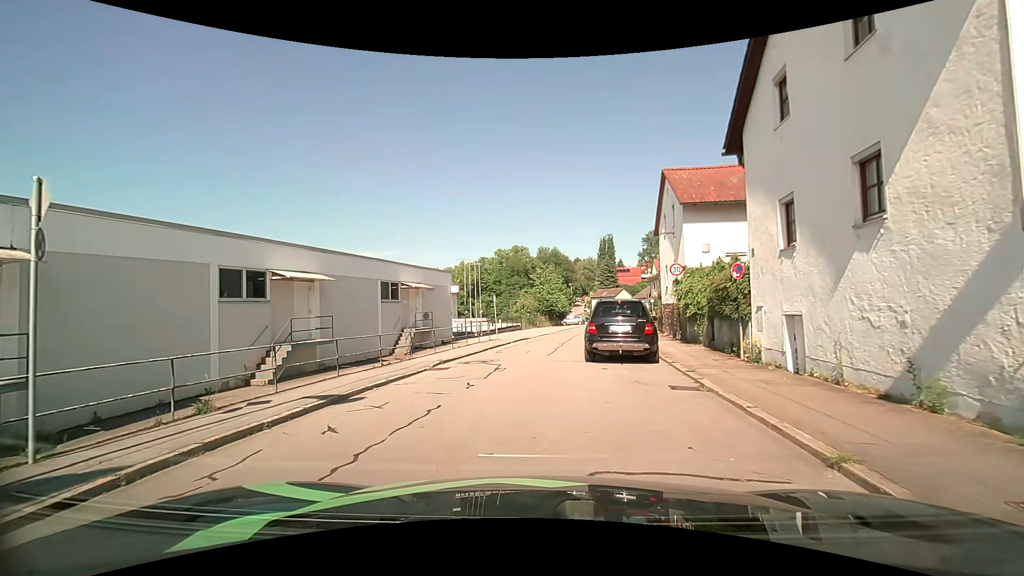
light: Day
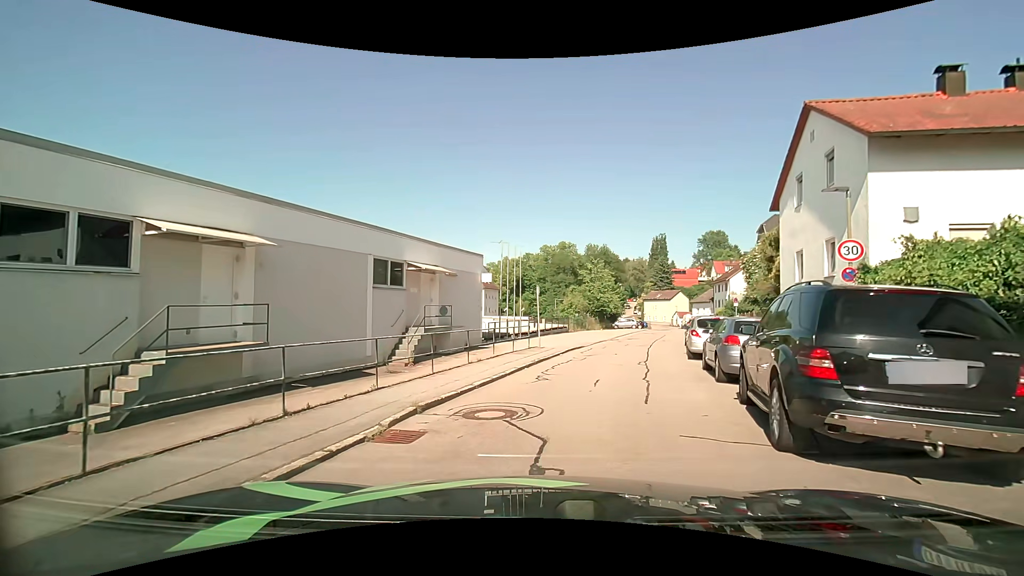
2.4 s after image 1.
(-0.7, +8.5) m; -6°
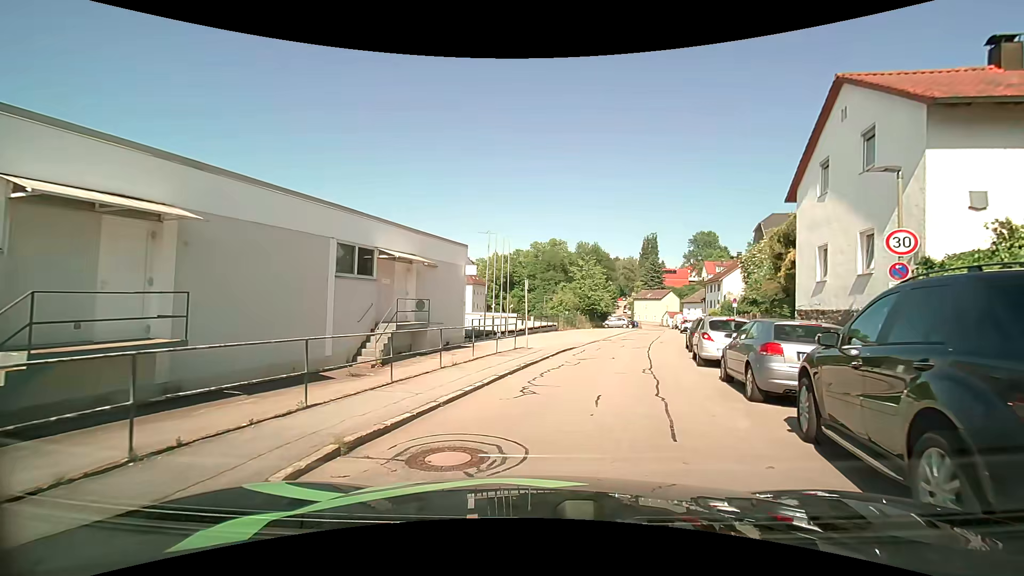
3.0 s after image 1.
(0.0, +2.3) m; +1°
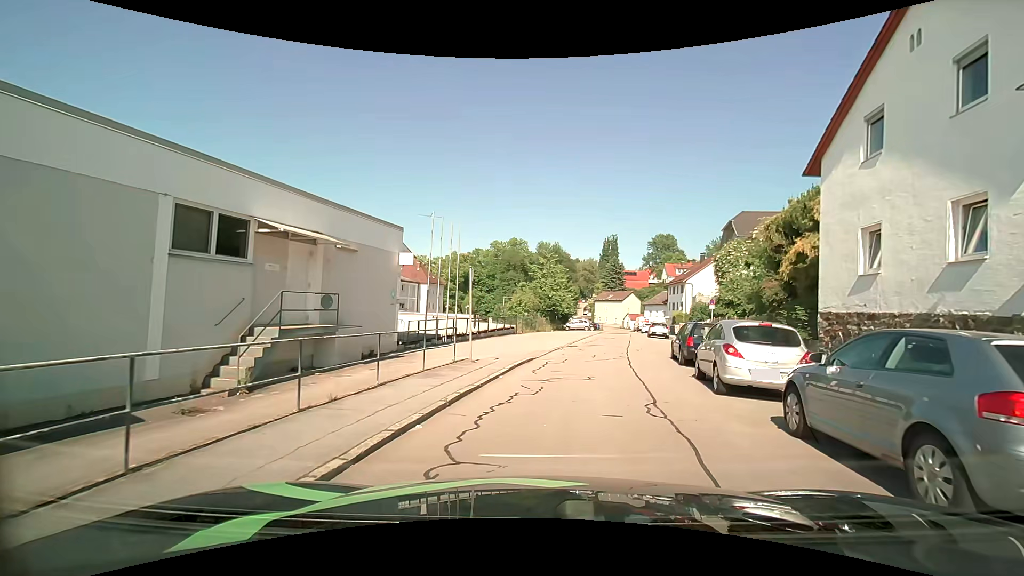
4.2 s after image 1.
(+0.2, +5.0) m; +5°
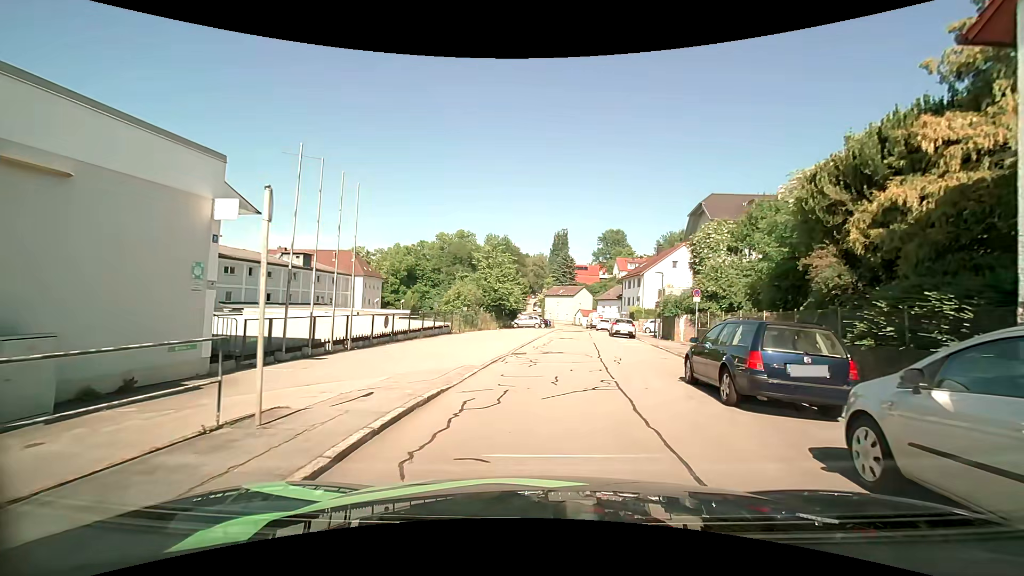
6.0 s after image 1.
(+0.5, +8.3) m; +5°
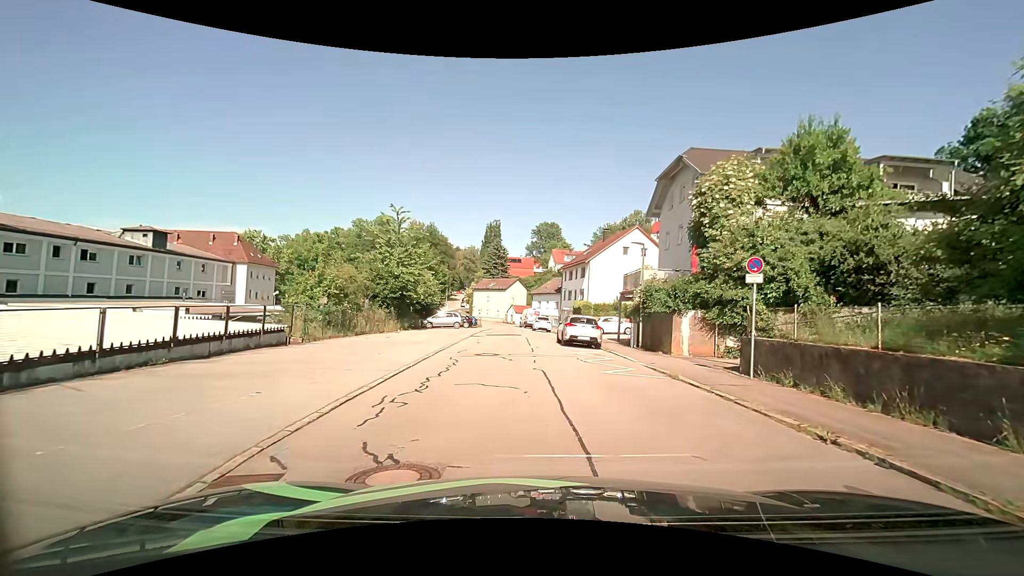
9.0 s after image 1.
(+1.0, +14.5) m; +8°
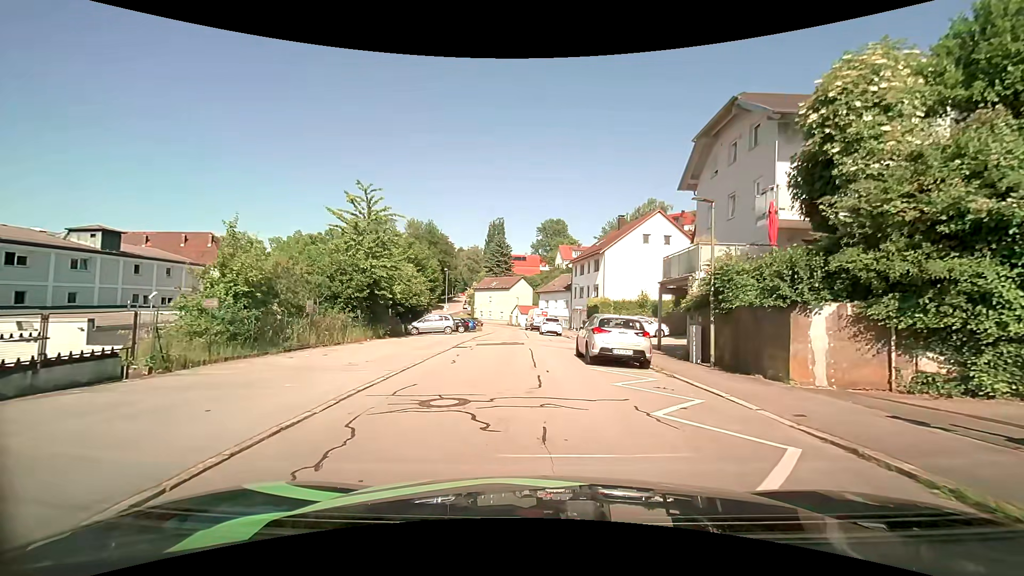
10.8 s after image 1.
(0.0, +8.5) m; -1°
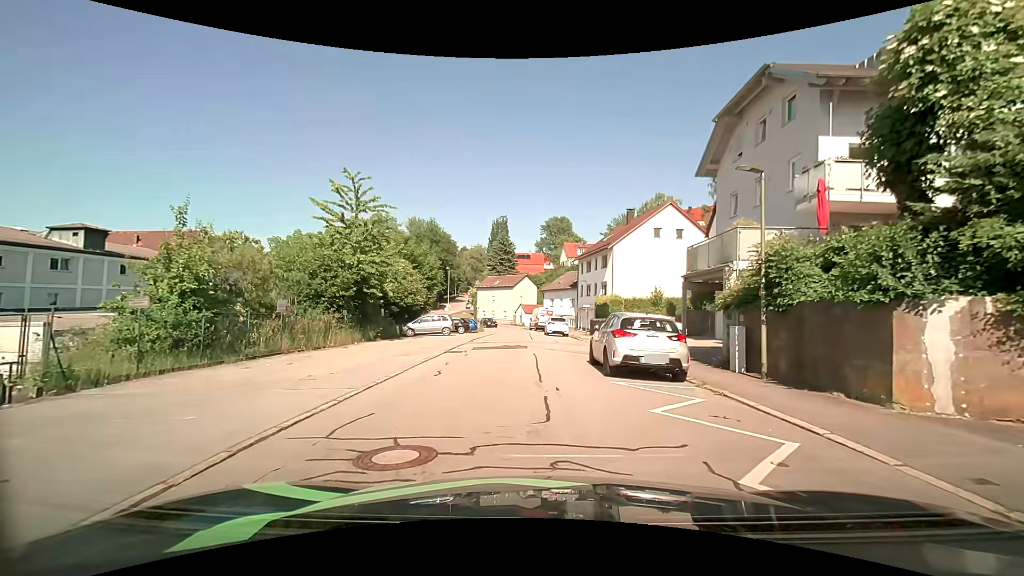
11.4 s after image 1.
(0.0, +2.9) m; 0°
(0, +10) (0, +20) (+1, +30) (-1, +40) (-3, +50) (-3, +60) (-5, +70) (-7, +79) (-12, +88) (-19, +95) m
